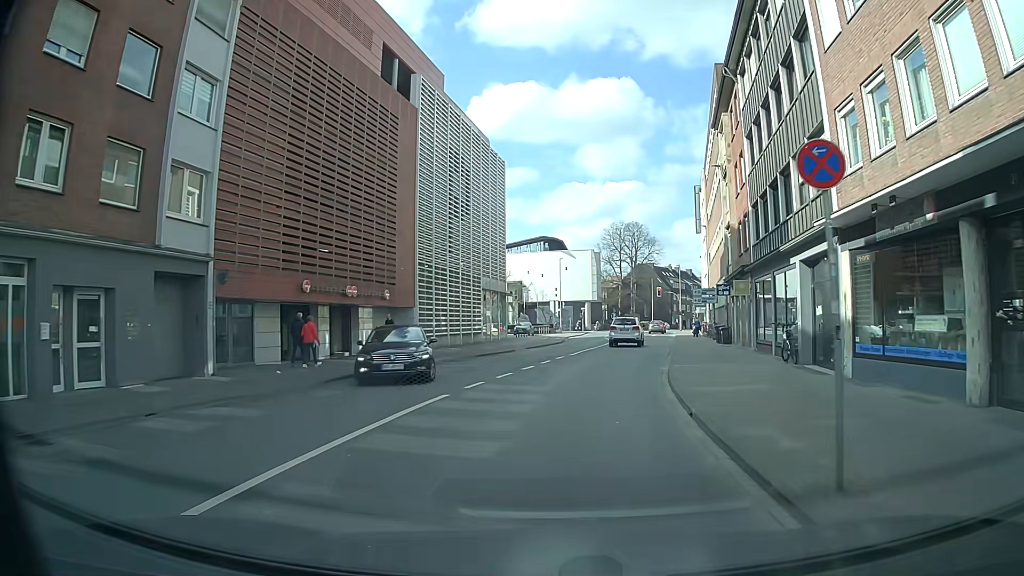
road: secondary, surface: asphalt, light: Day
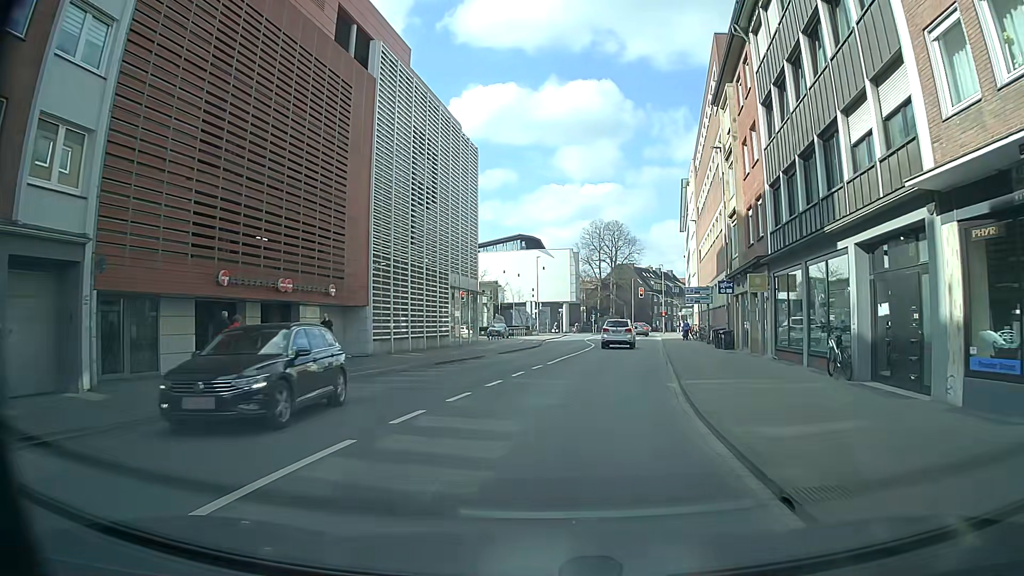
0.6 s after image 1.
(+0.1, +4.9) m; +2°
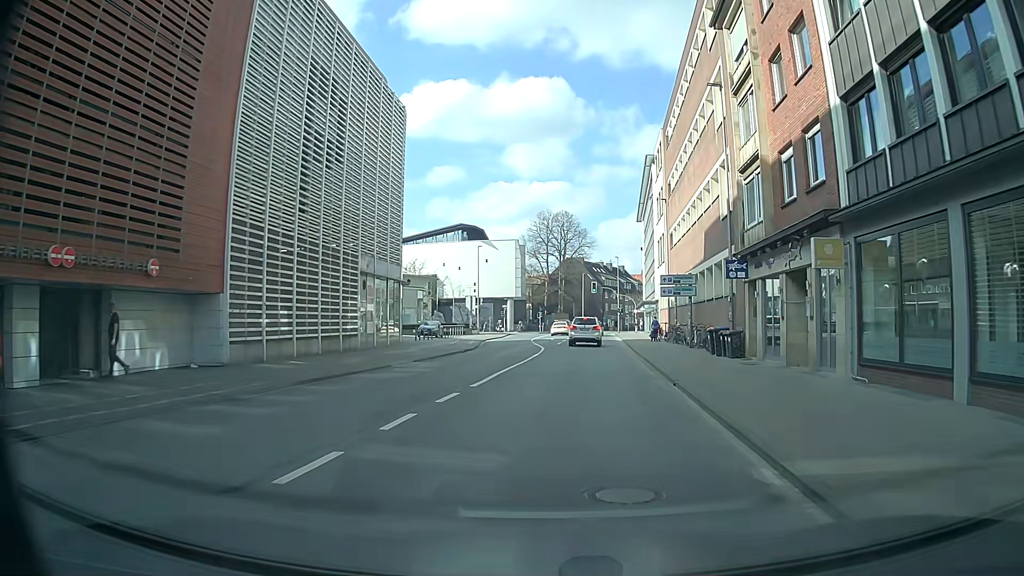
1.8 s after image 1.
(+0.4, +9.6) m; +4°
(+1, +10) (+1, +20) (+2, +30) (+3, +40) (+4, +50) (+5, +60) (+7, +70) (+8, +80) (+9, +90) (+11, +99) m
